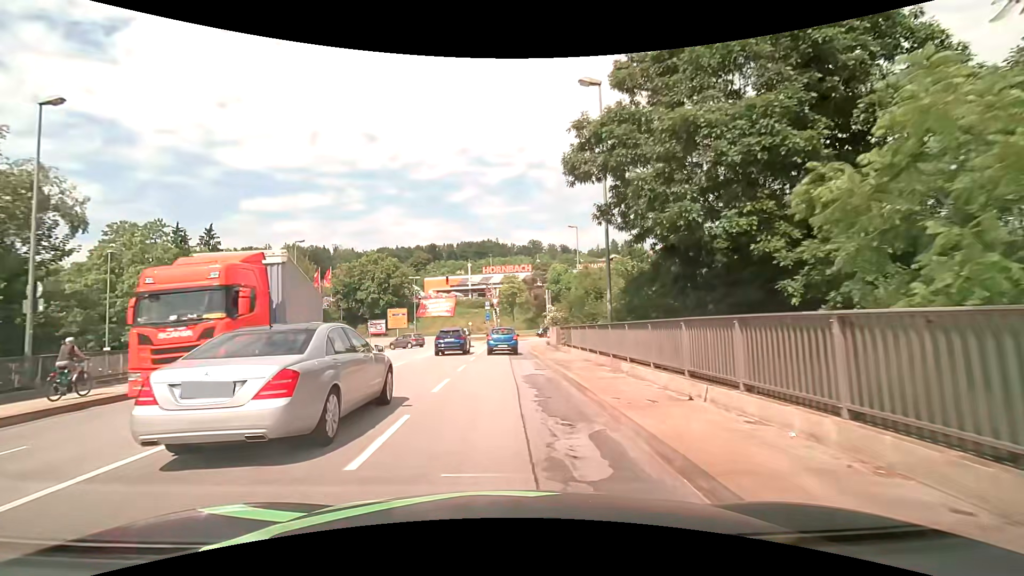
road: primary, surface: asphalt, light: Day
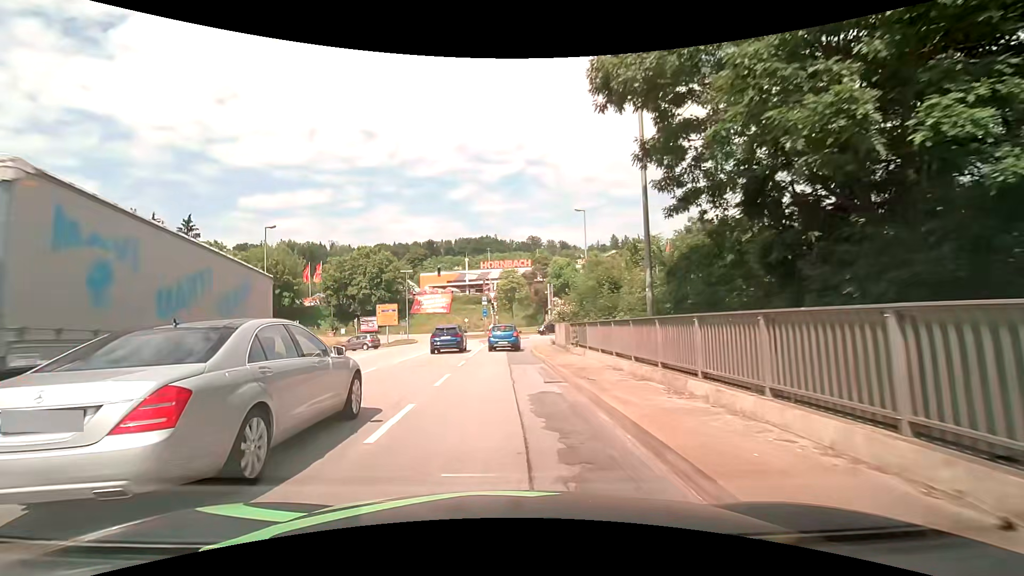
(0.0, +5.1) m; 0°
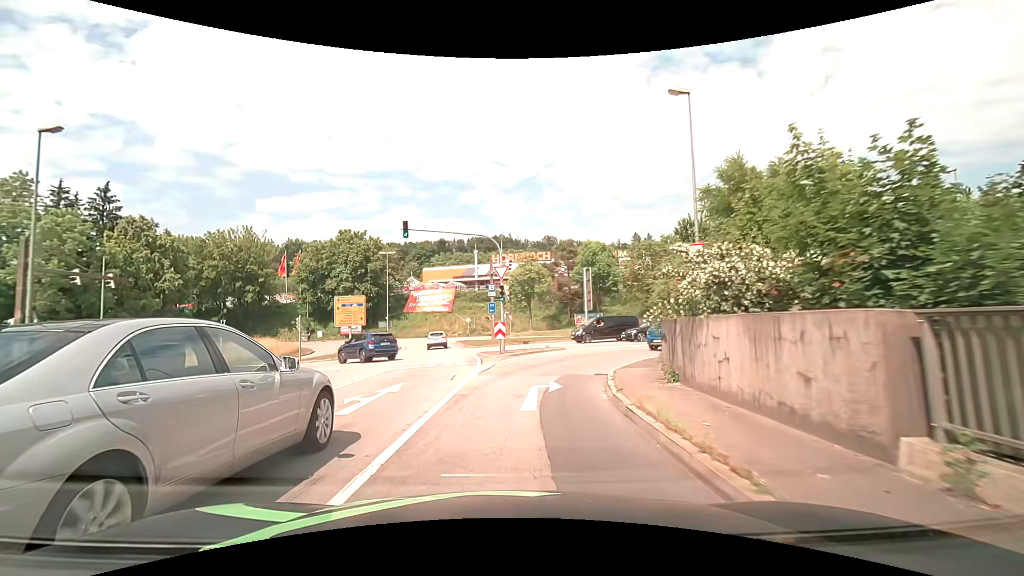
(-0.4, +19.9) m; -1°
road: primary_link
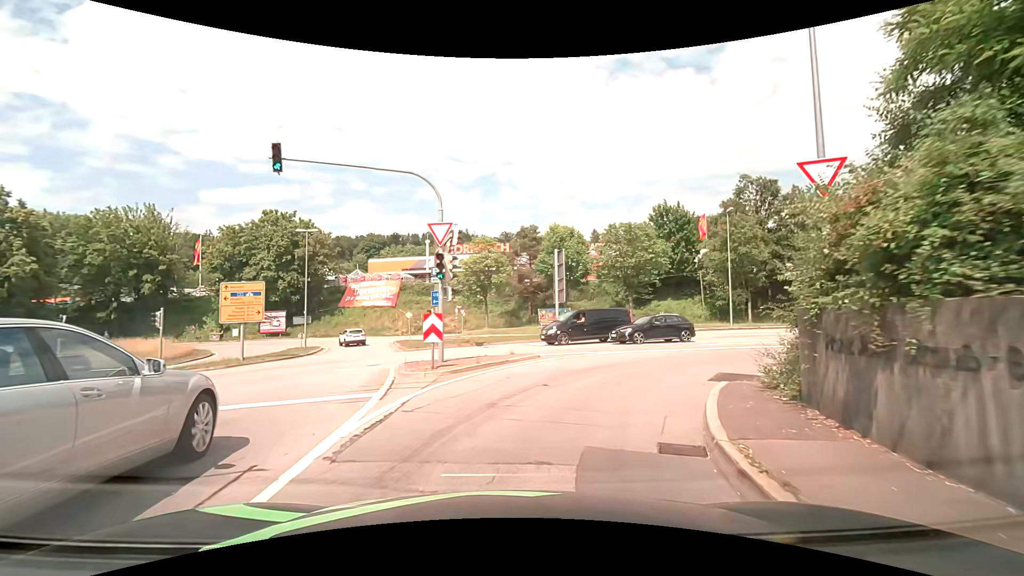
(+0.1, +9.7) m; +4°
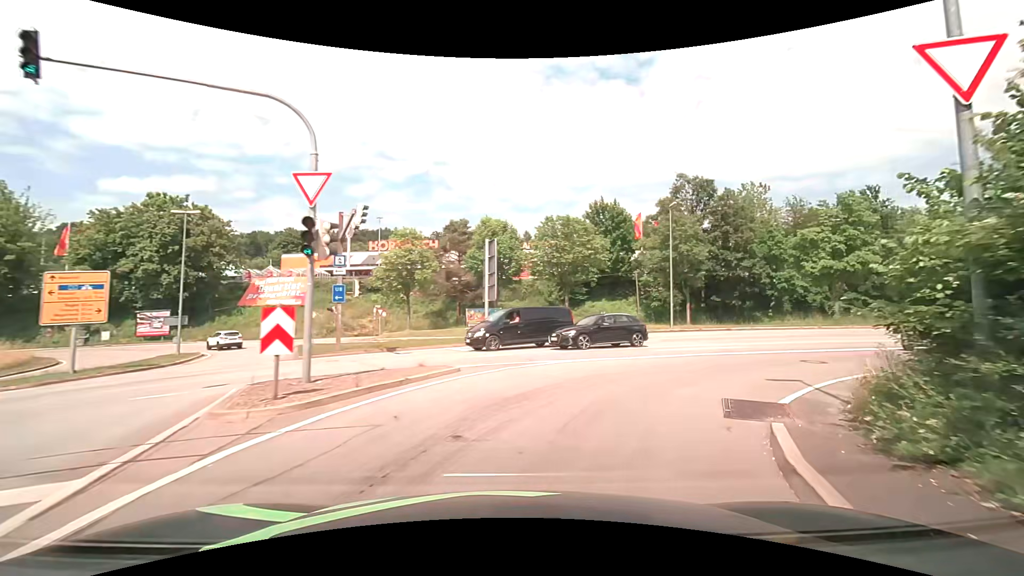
(+0.3, +4.8) m; +8°
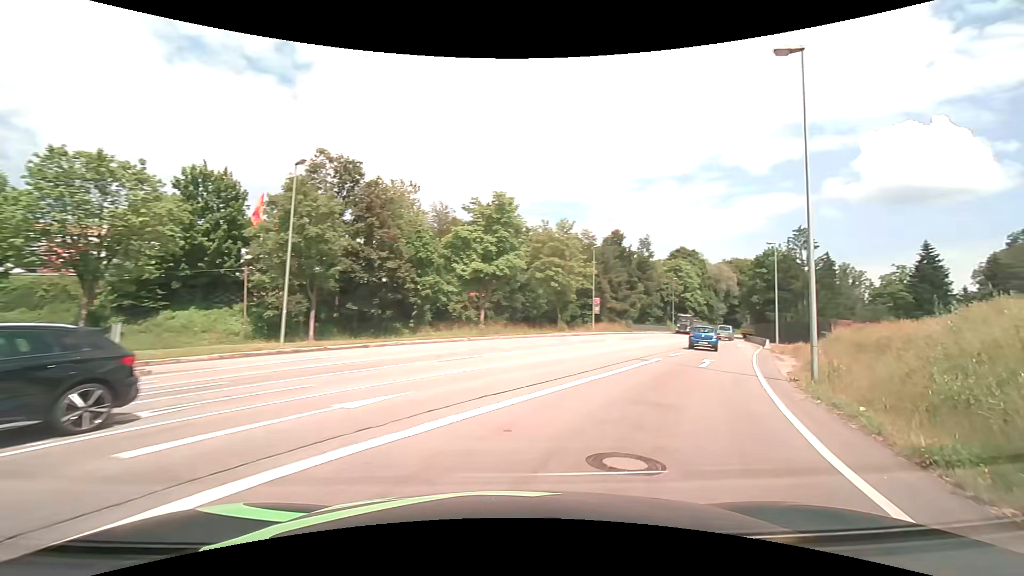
(+4.3, +12.9) m; +40°
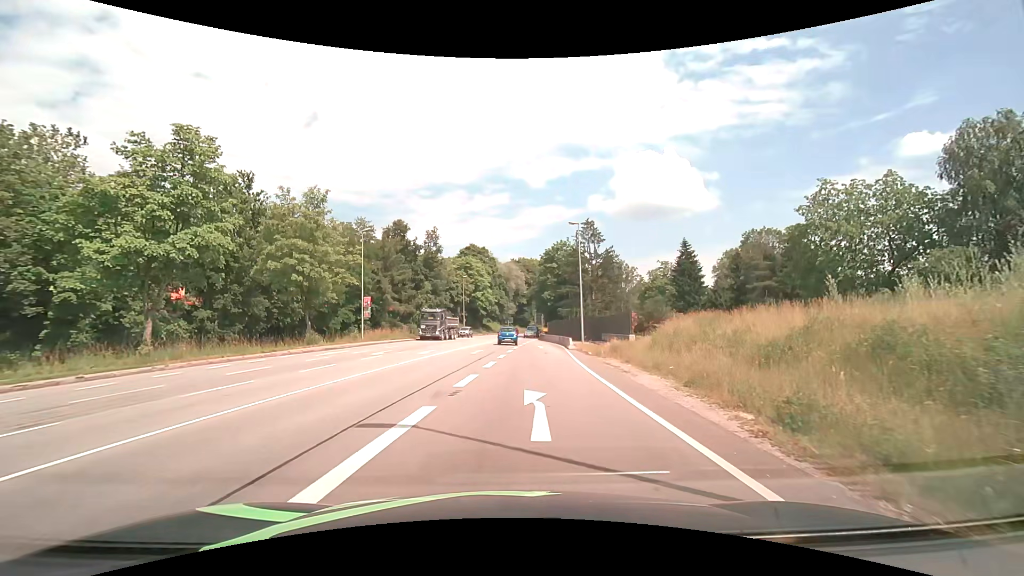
(+3.6, +12.7) m; +23°
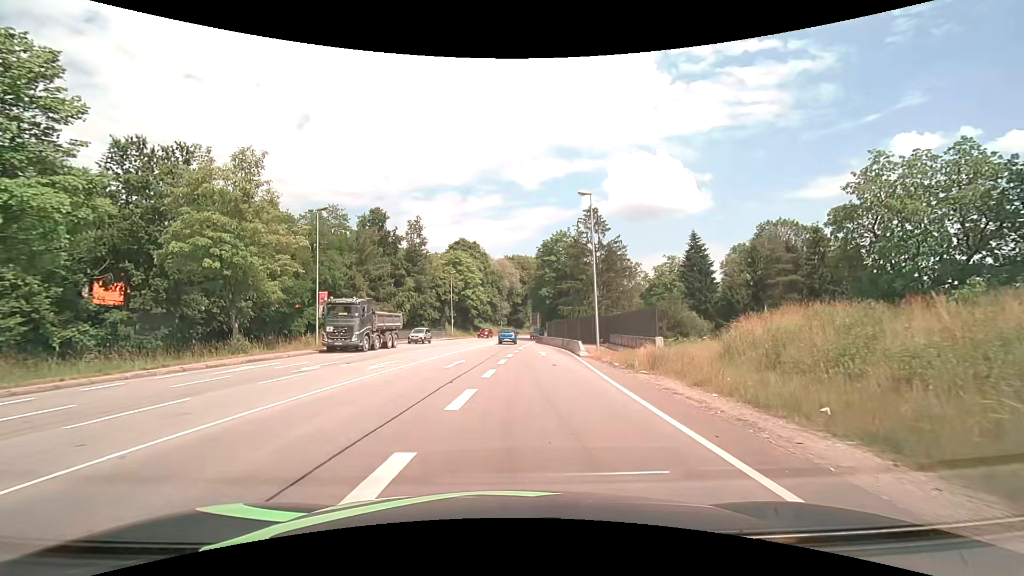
(+0.1, +9.1) m; +1°
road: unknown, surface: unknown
